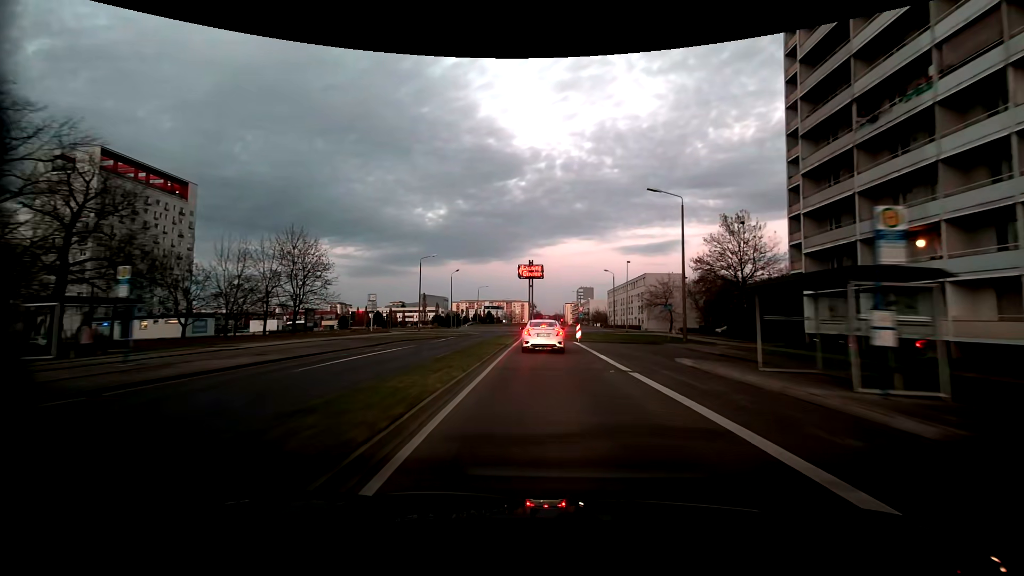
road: tertiary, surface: asphalt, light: Dusk
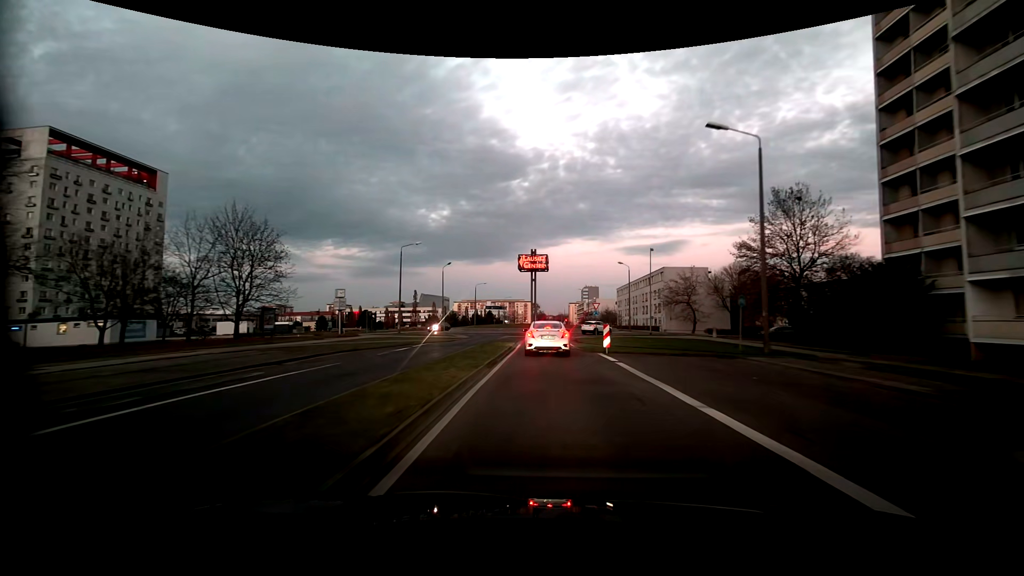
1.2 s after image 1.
(-0.1, +12.6) m; -1°
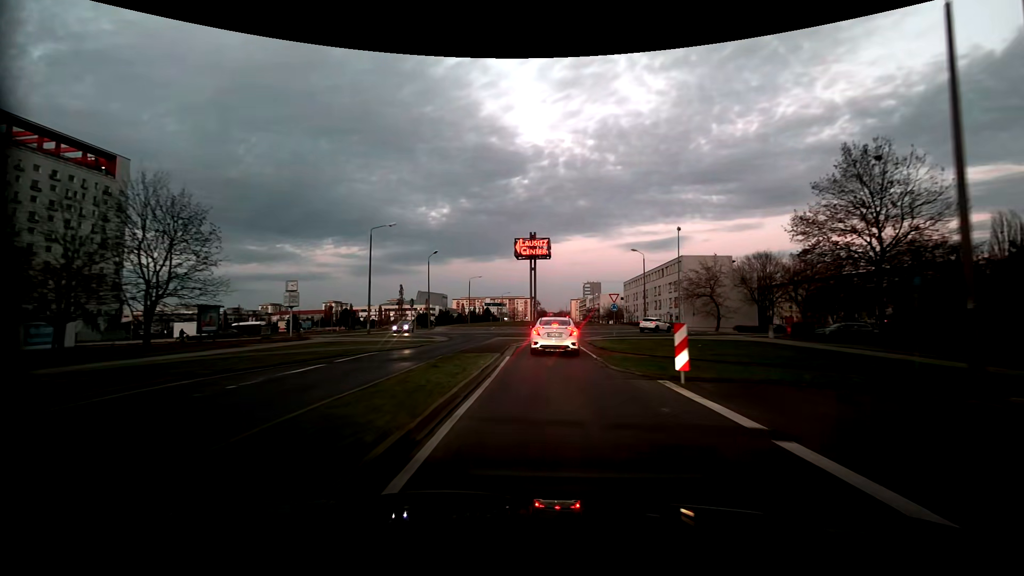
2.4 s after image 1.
(0.0, +11.4) m; 0°
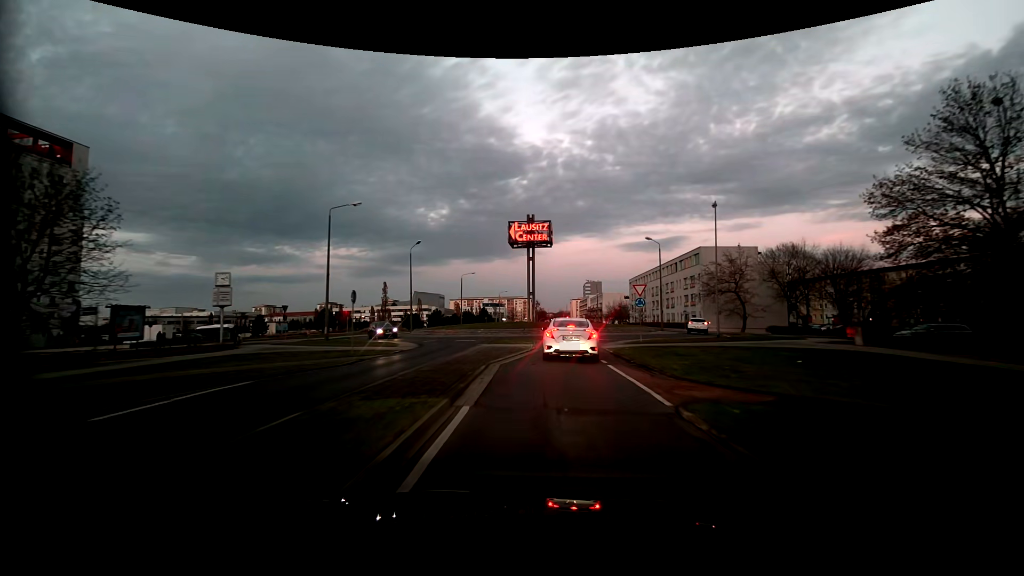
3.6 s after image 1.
(0.0, +9.9) m; 0°
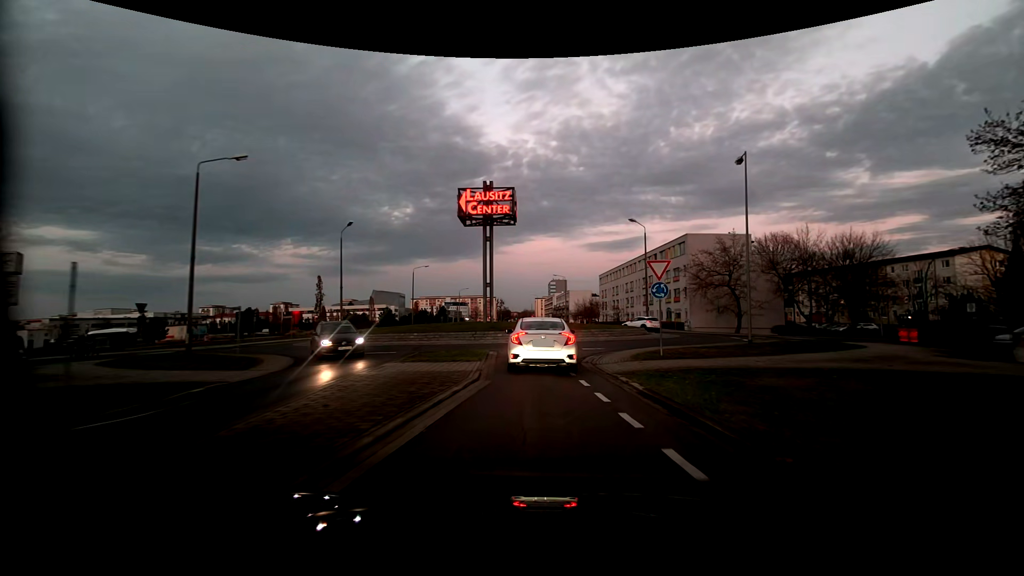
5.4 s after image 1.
(+0.2, +11.3) m; +4°
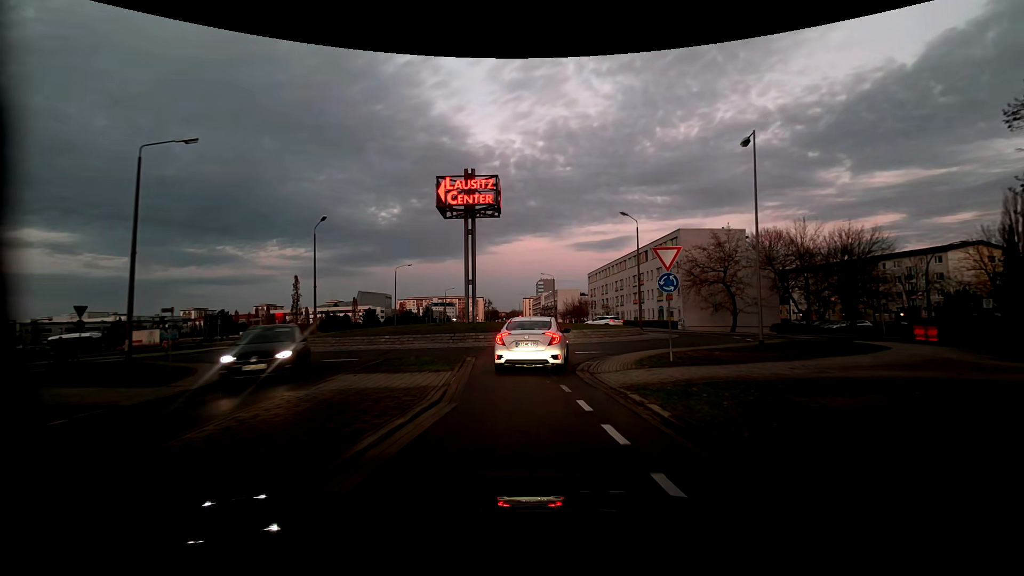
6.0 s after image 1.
(0.0, +2.9) m; +1°
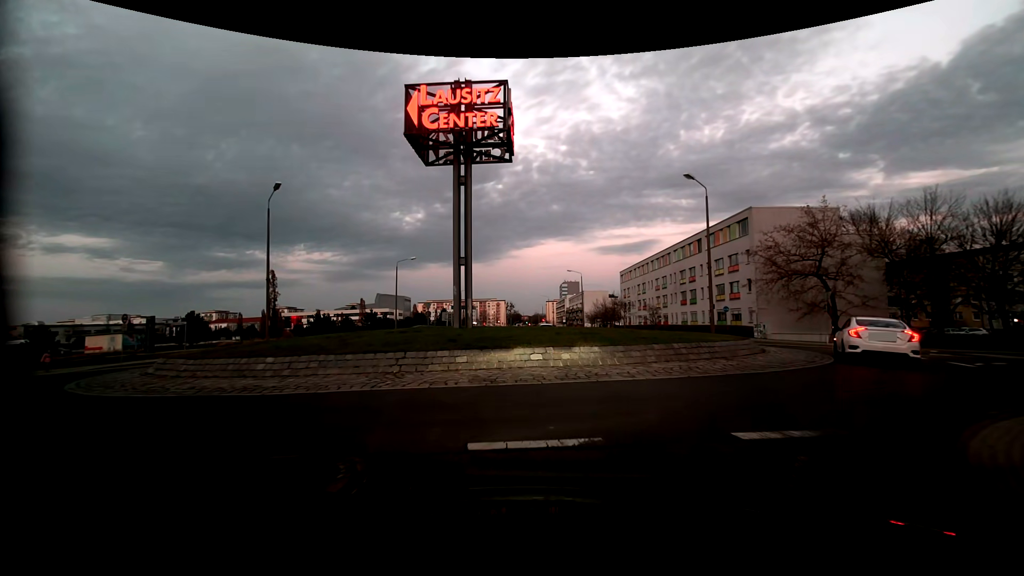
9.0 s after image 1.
(-0.5, +13.0) m; -3°
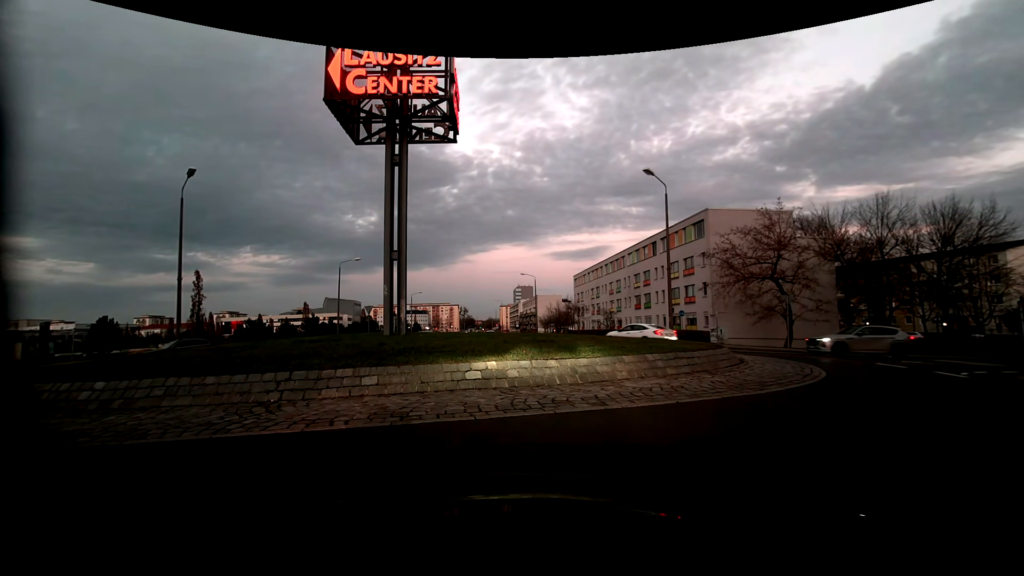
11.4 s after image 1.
(+0.1, +2.5) m; +2°
